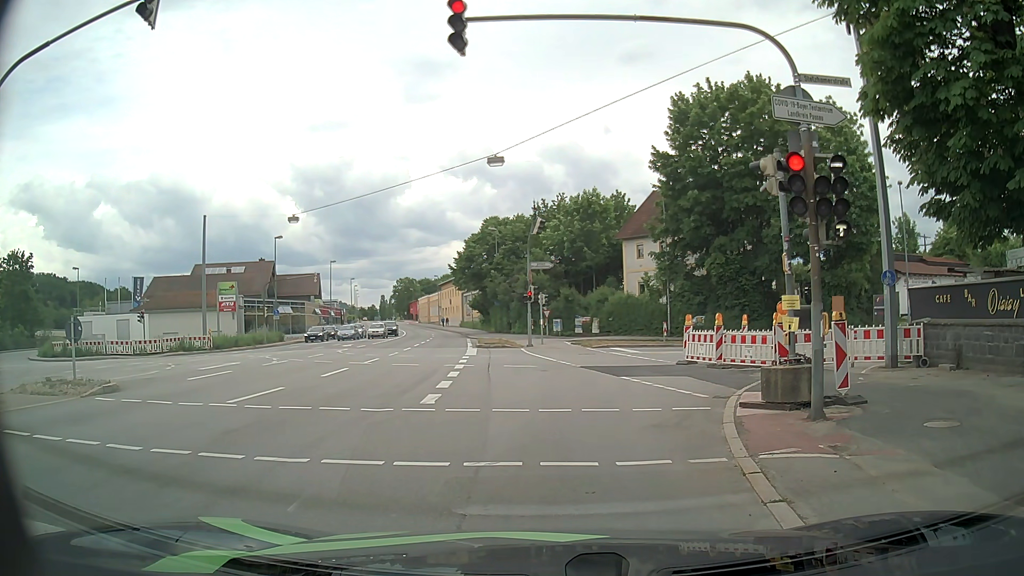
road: primary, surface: asphalt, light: Day
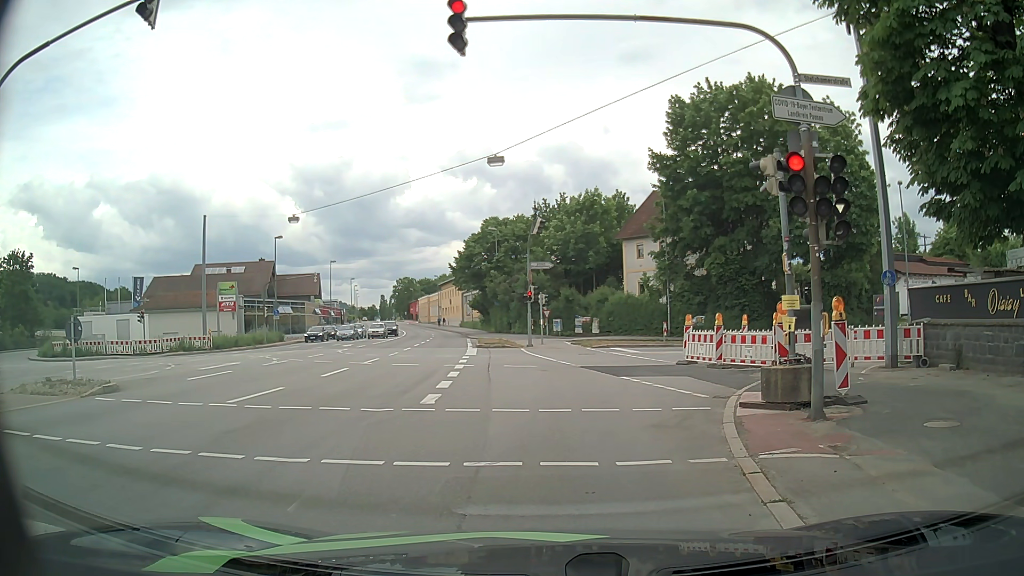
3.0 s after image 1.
(0.0, 0.0) m; 0°
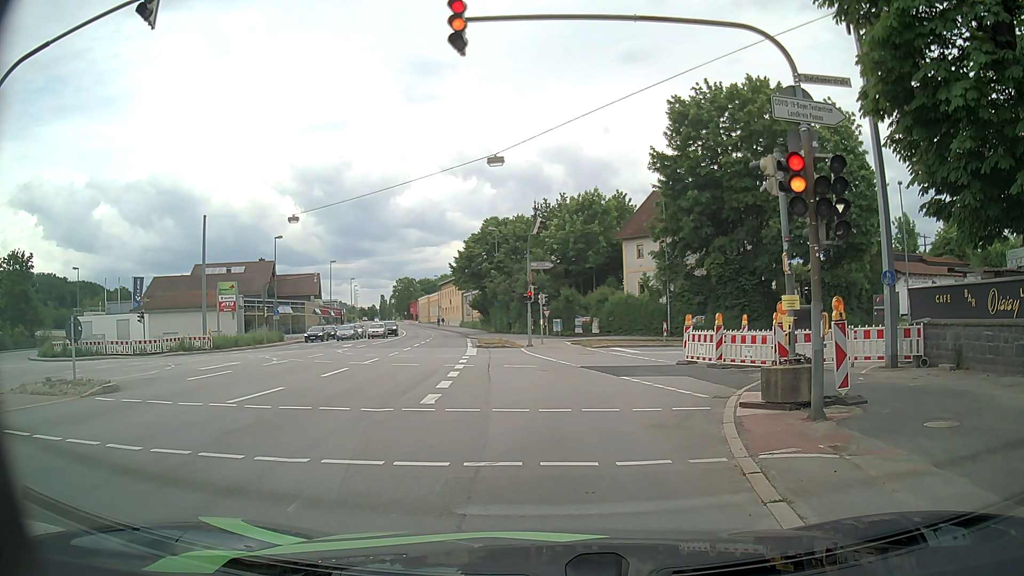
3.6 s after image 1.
(0.0, 0.0) m; 0°
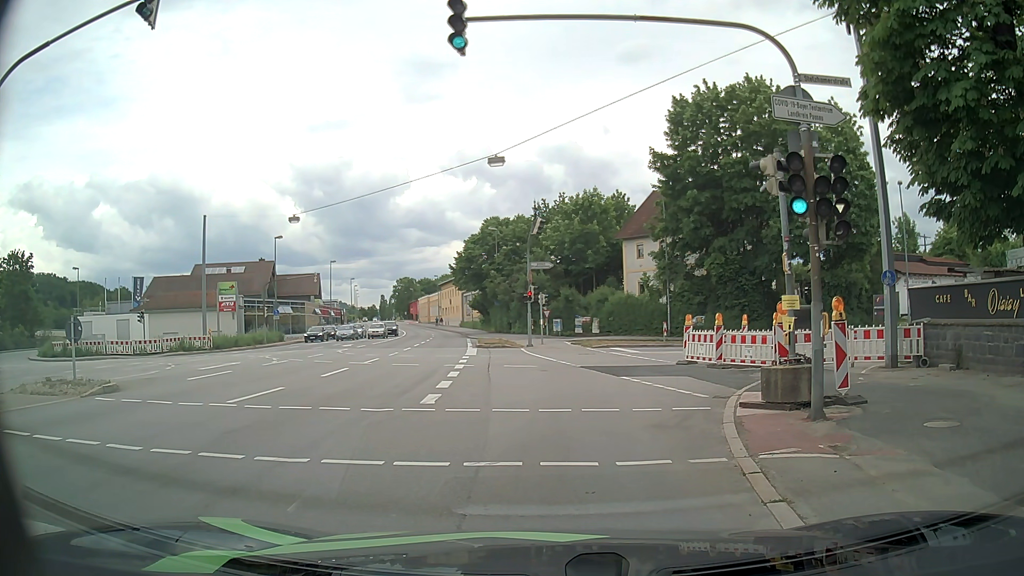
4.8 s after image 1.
(0.0, 0.0) m; 0°
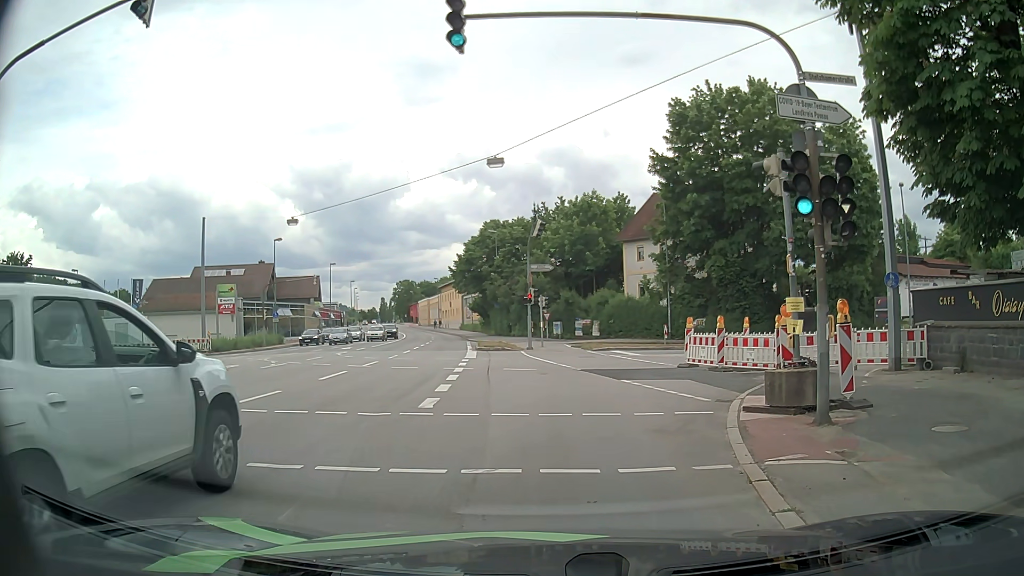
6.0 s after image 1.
(0.0, +0.2) m; 0°
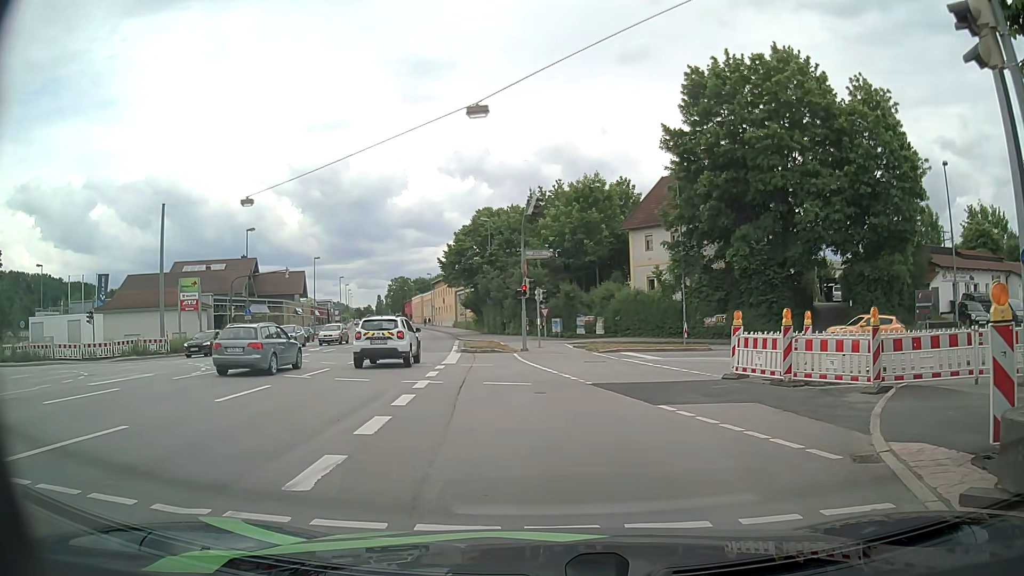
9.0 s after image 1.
(0.0, +6.2) m; 0°
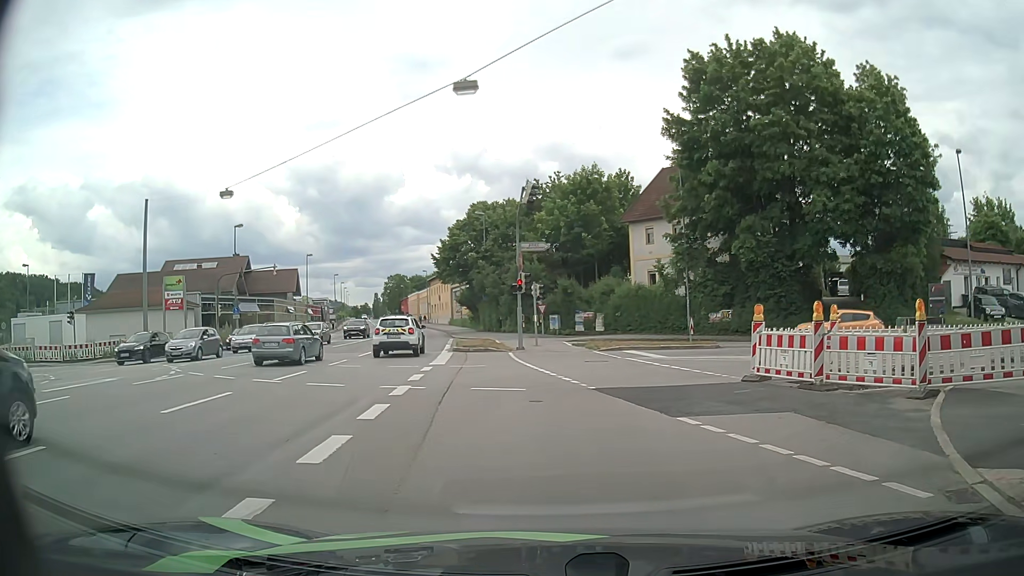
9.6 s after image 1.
(0.0, +1.9) m; 0°
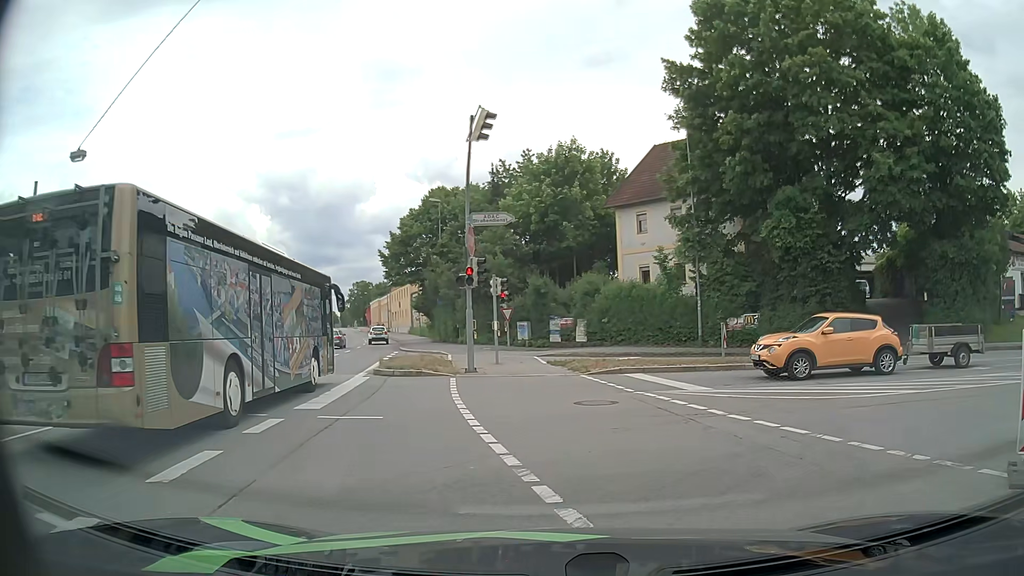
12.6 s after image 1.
(+0.2, +9.8) m; +4°
(+3, +9) (+11, +13) (+21, +13) (+31, +9) (+38, +3) (+45, -5) (+52, -12) (+60, -18) (+70, -21) (+79, -19) m
